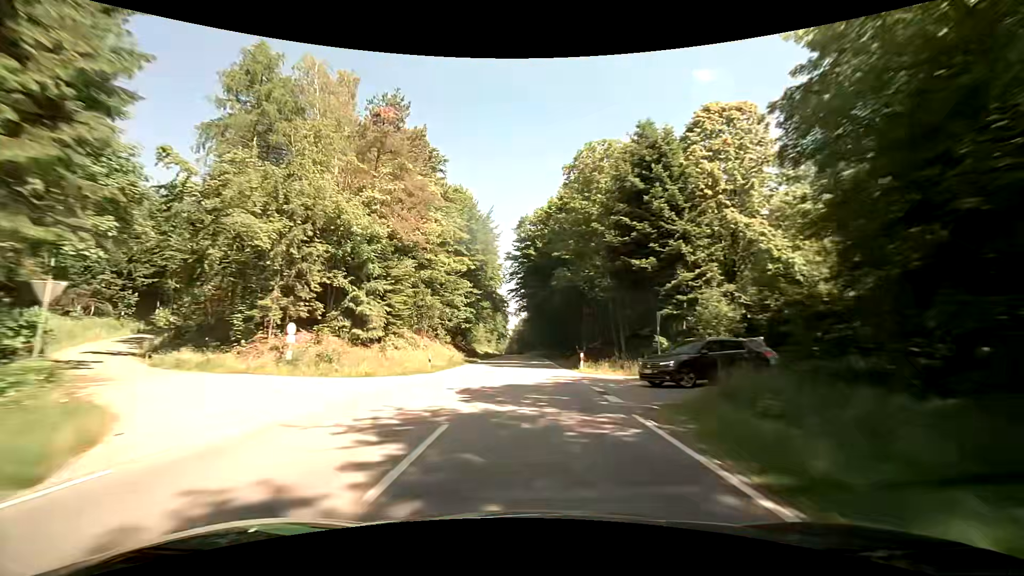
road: secondary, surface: asphalt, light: Day
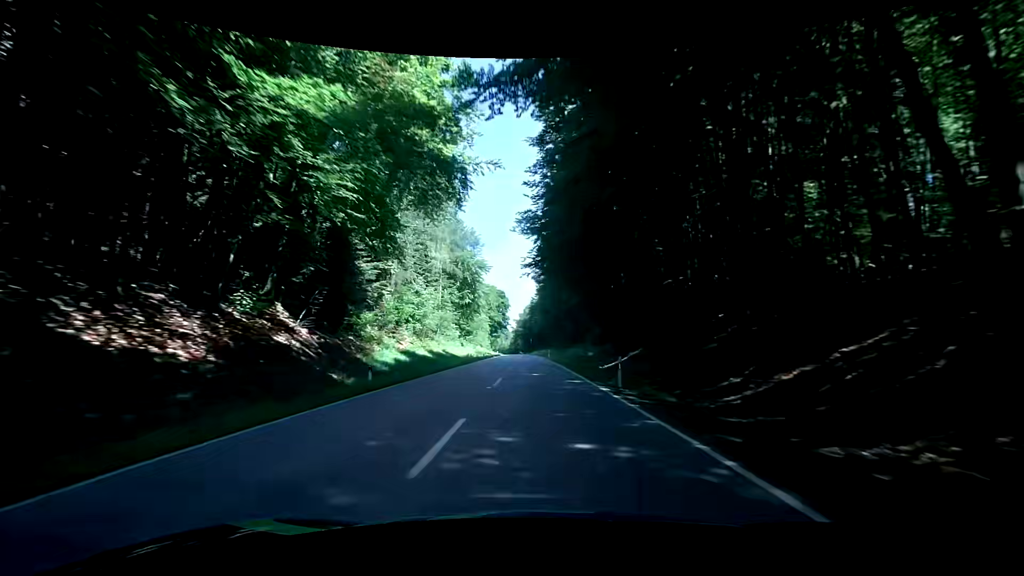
(-0.9, +71.4) m; -1°
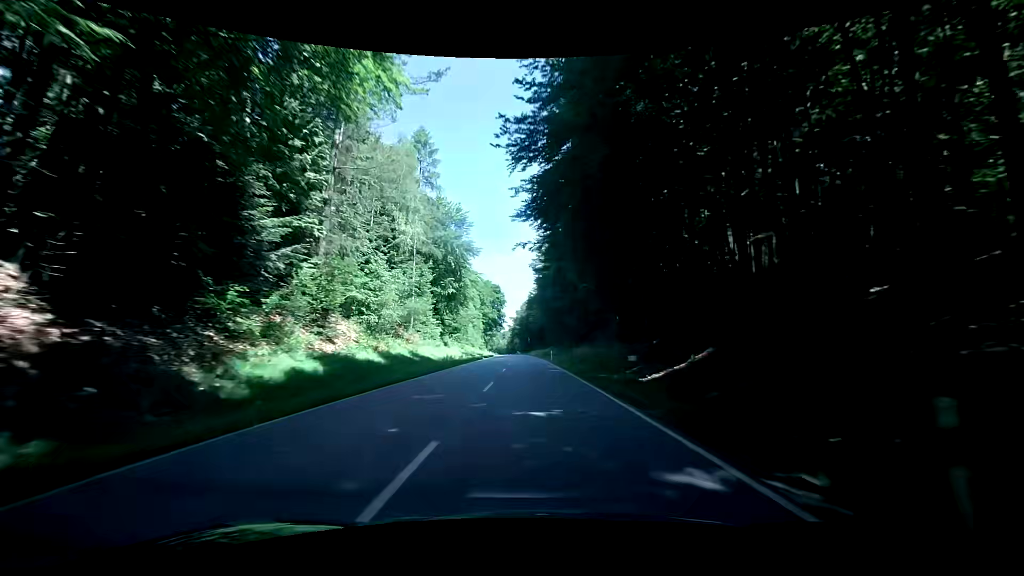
(+0.1, +14.3) m; 0°
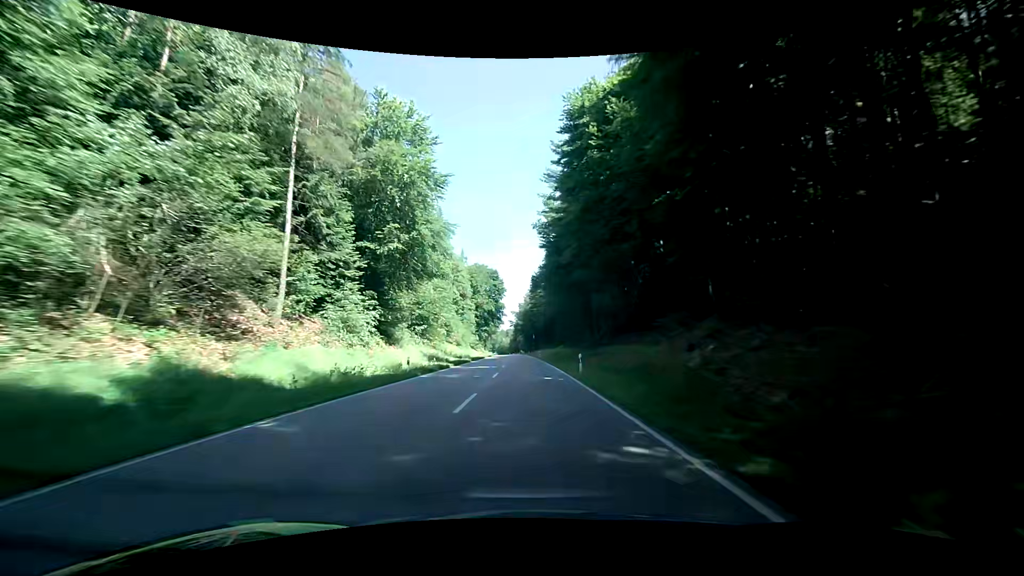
(-0.1, +28.7) m; 0°
(0, +10) (0, +20) (0, +30) (0, +40) (-1, +50) (-1, +60) (-1, +70) (-2, +80) (-2, +90) (-3, +100) m
